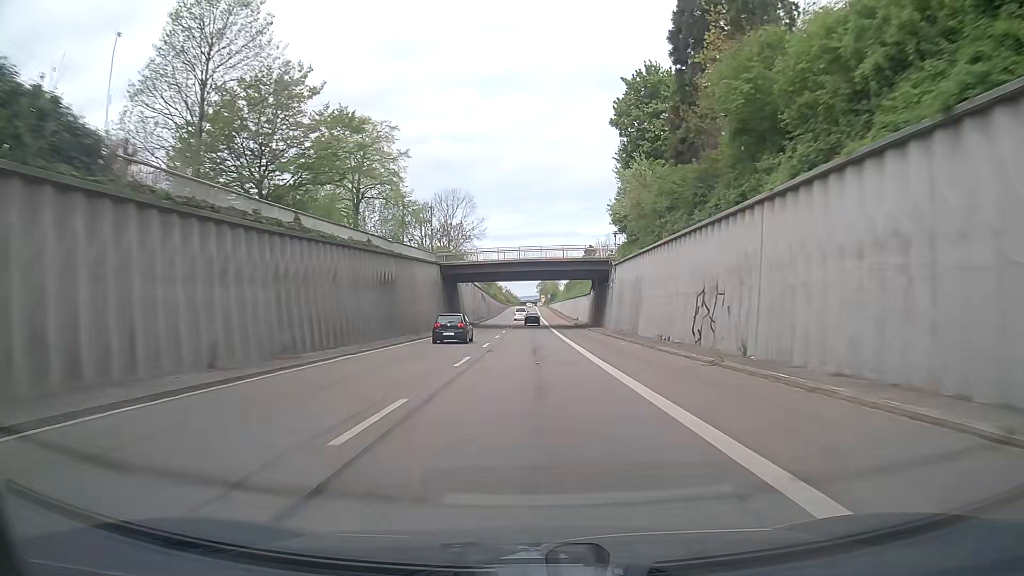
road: trunk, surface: asphalt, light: Day
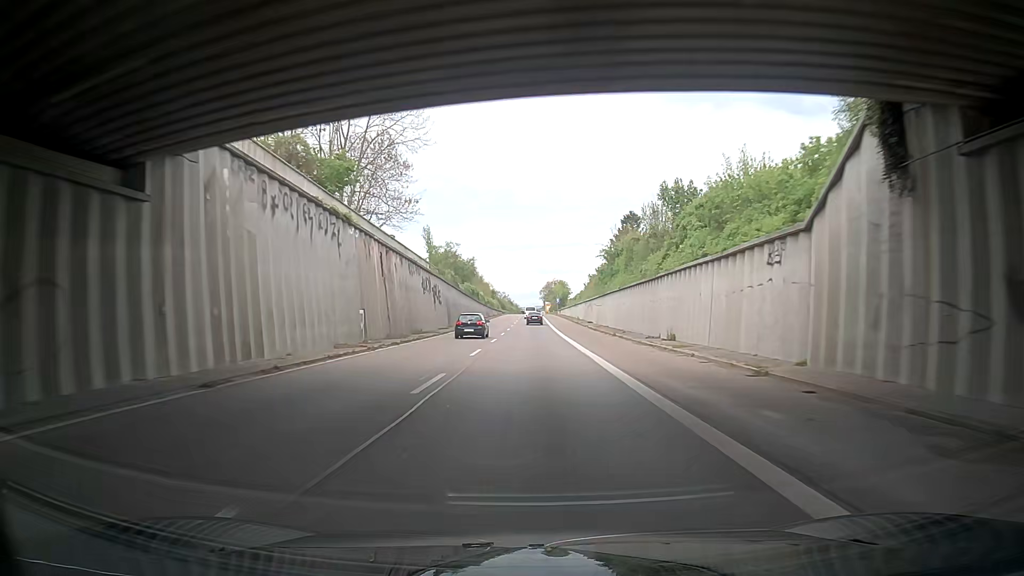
(-0.1, +64.0) m; 0°
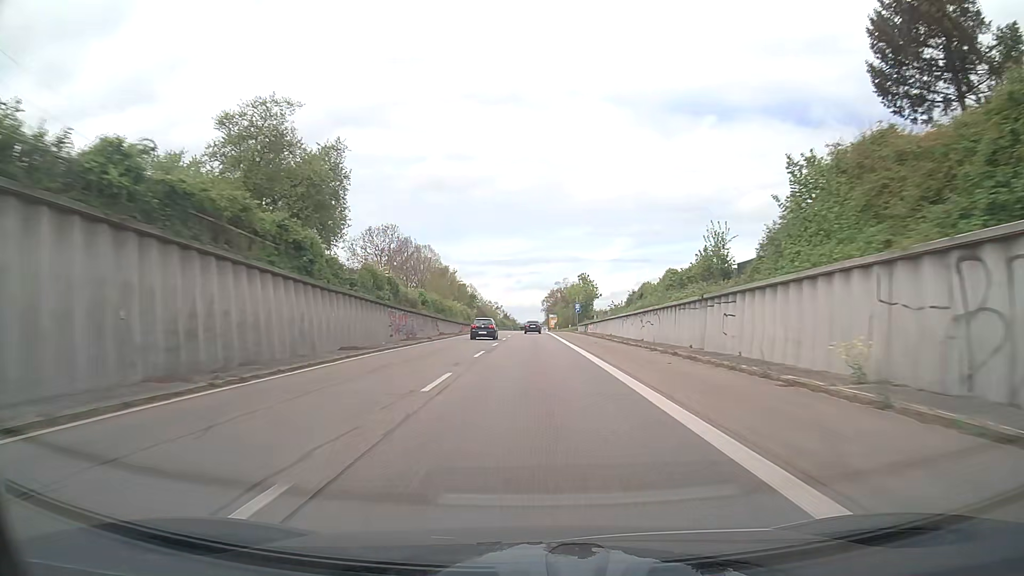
(-0.7, +79.4) m; -1°
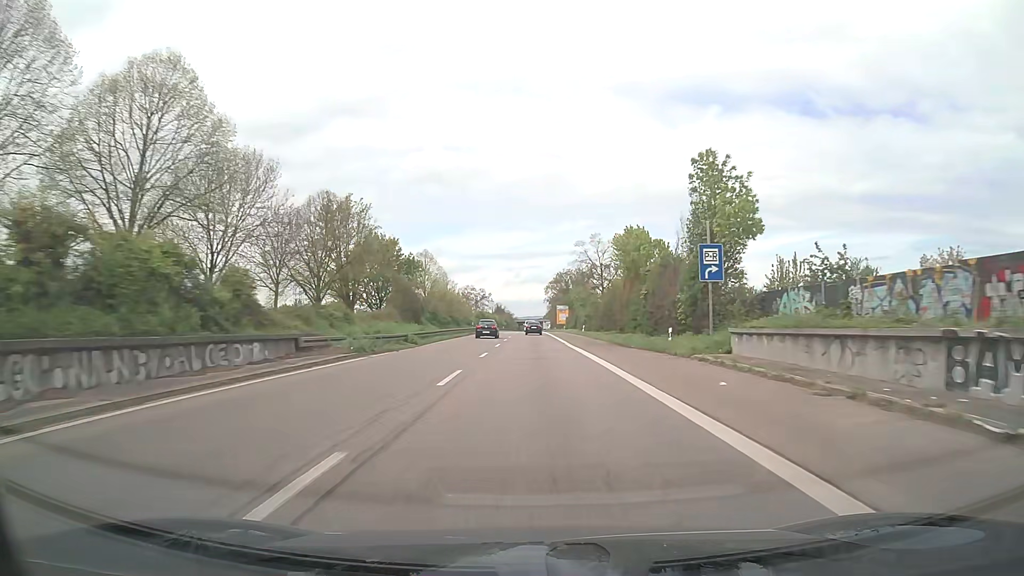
(+0.1, +78.9) m; 0°
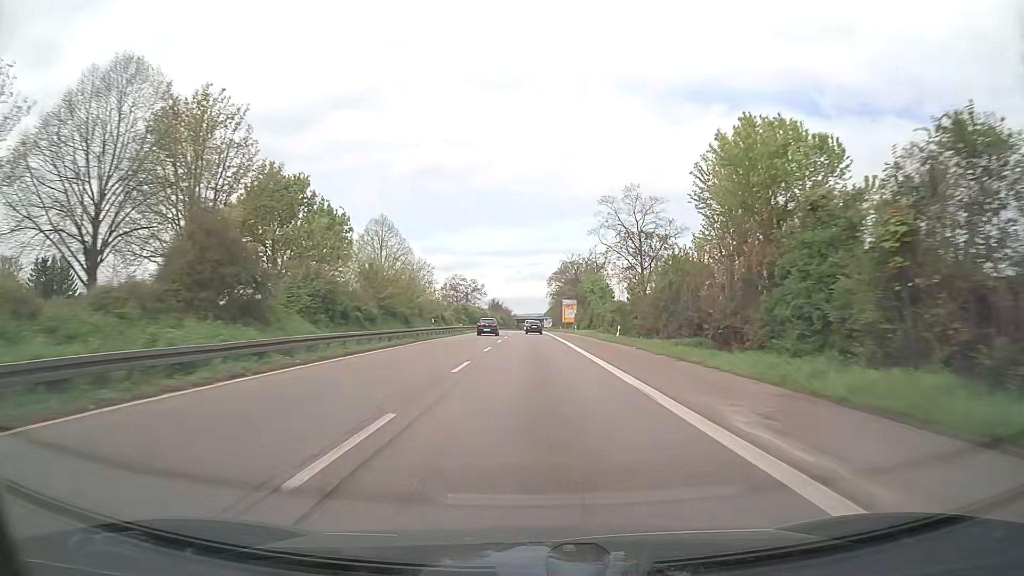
(0.0, +31.8) m; 0°
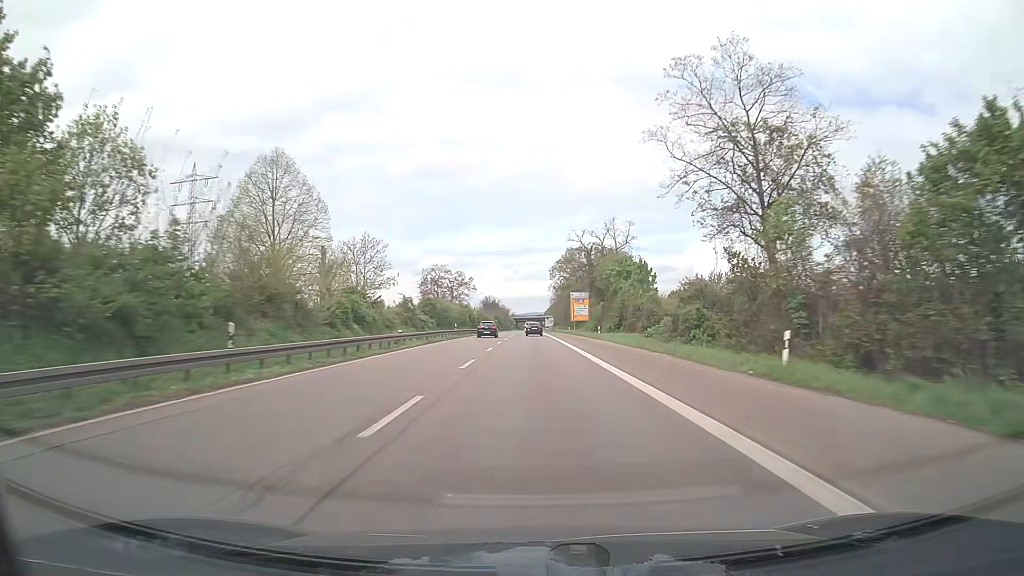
(0.0, +32.0) m; 0°
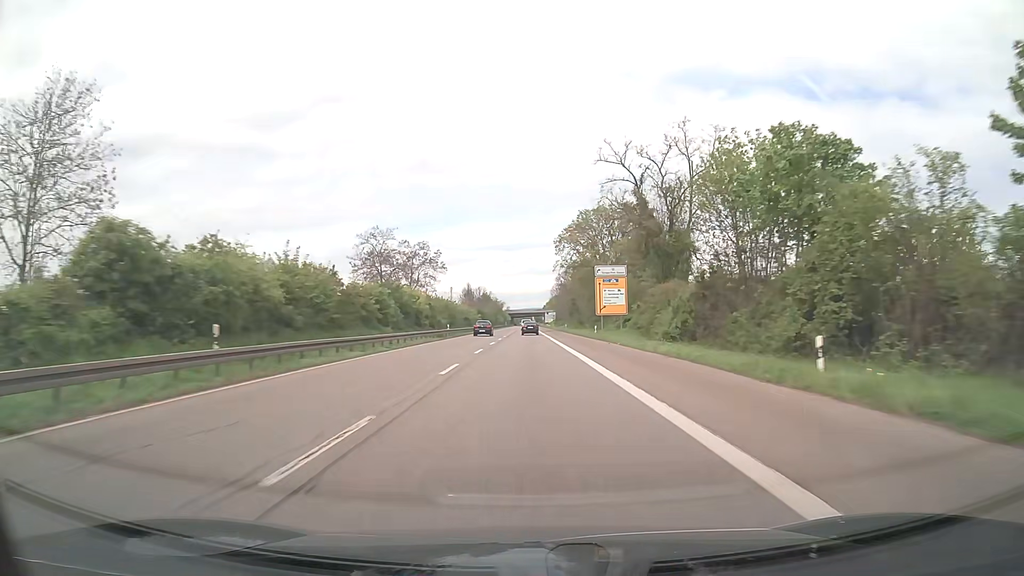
(+0.2, +48.1) m; 0°
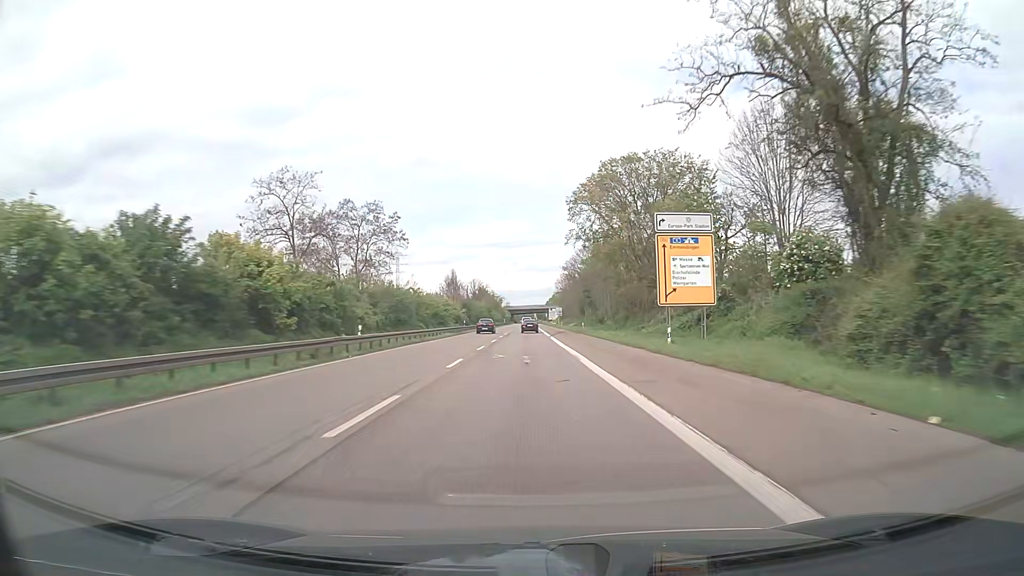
(0.0, +32.2) m; 0°
(0, +10) (0, +20) (0, +30) (0, +40) (0, +50) (0, +60) (0, +70) (0, +80) (0, +90) (0, +100) m
